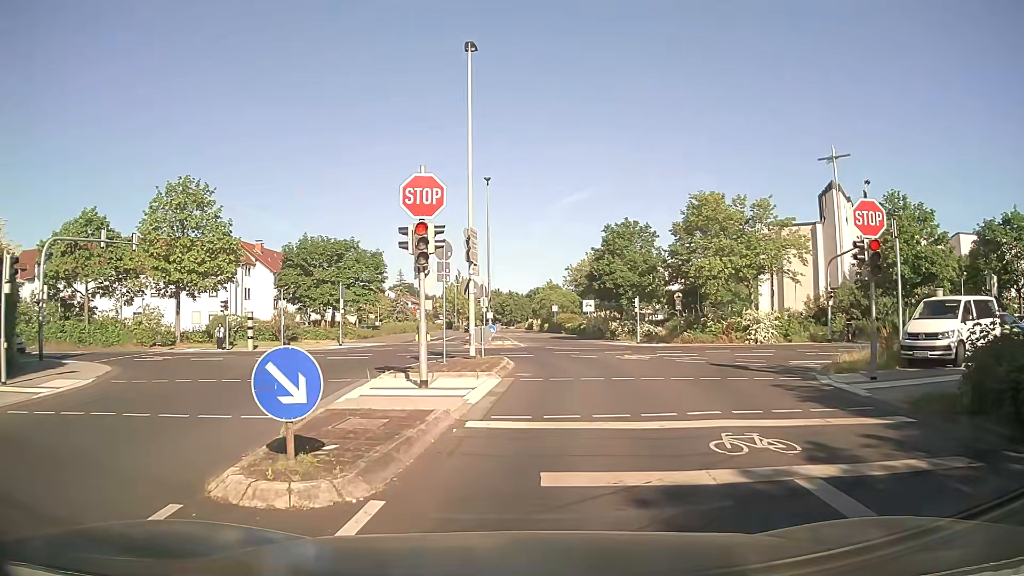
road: residential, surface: asphalt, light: Day
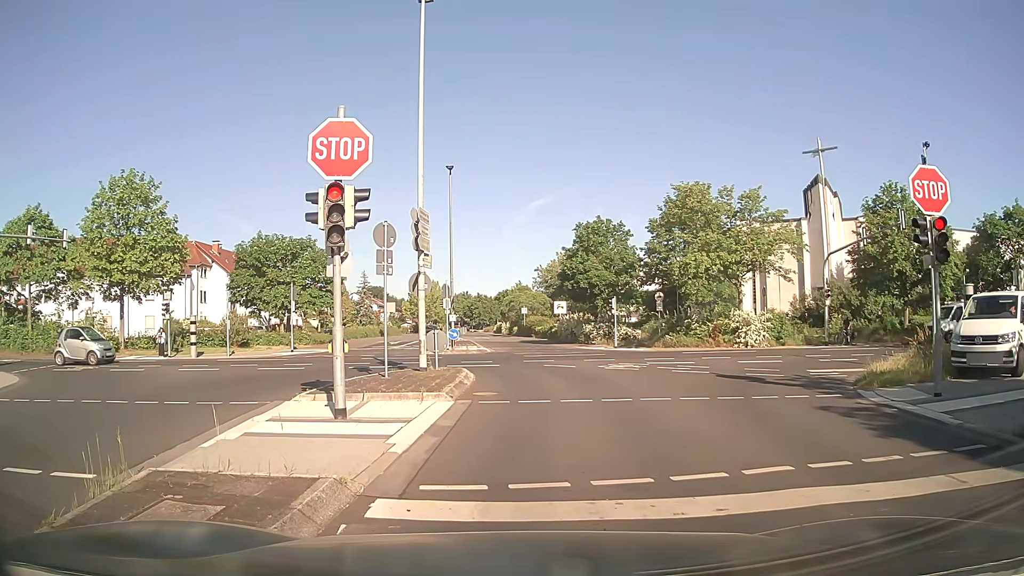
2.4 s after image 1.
(+0.1, +3.6) m; +2°
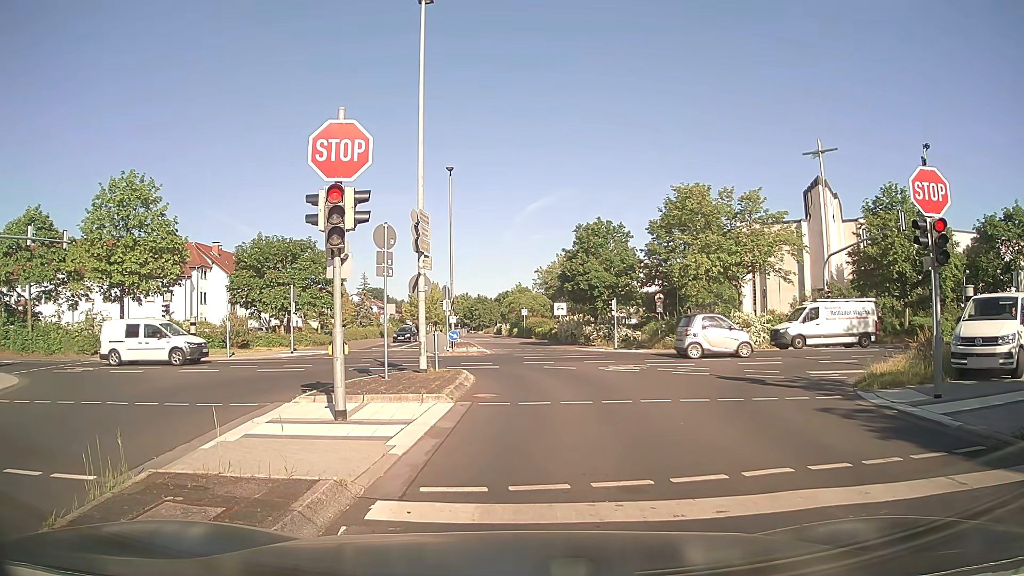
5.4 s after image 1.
(0.0, +0.1) m; 0°
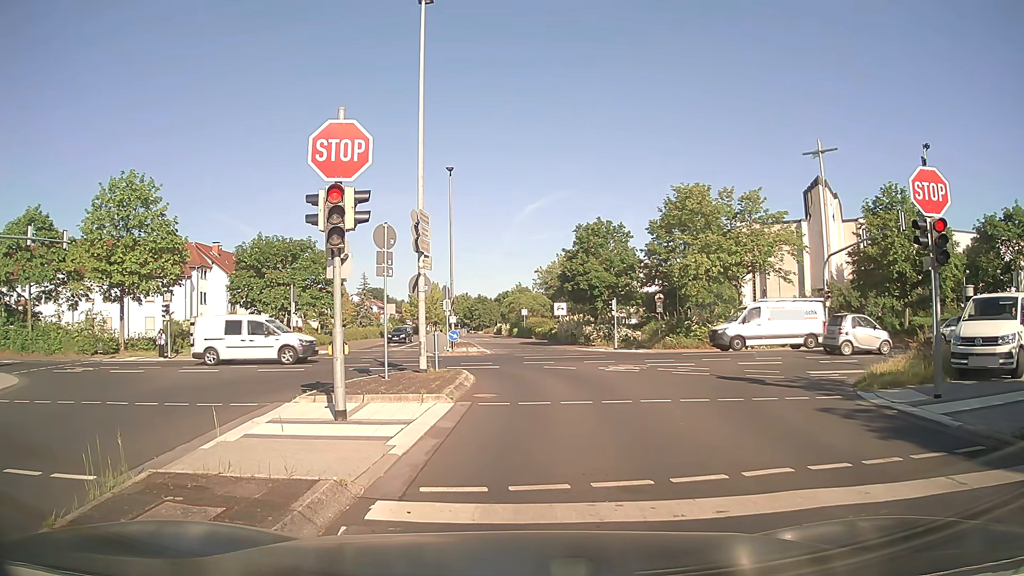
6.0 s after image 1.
(0.0, 0.0) m; 0°
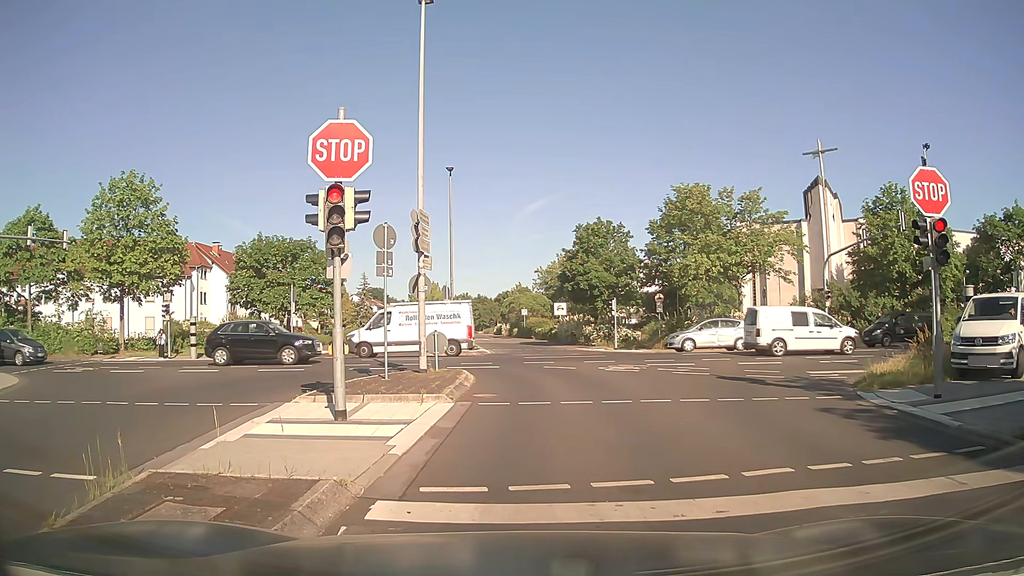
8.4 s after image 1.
(0.0, 0.0) m; 0°
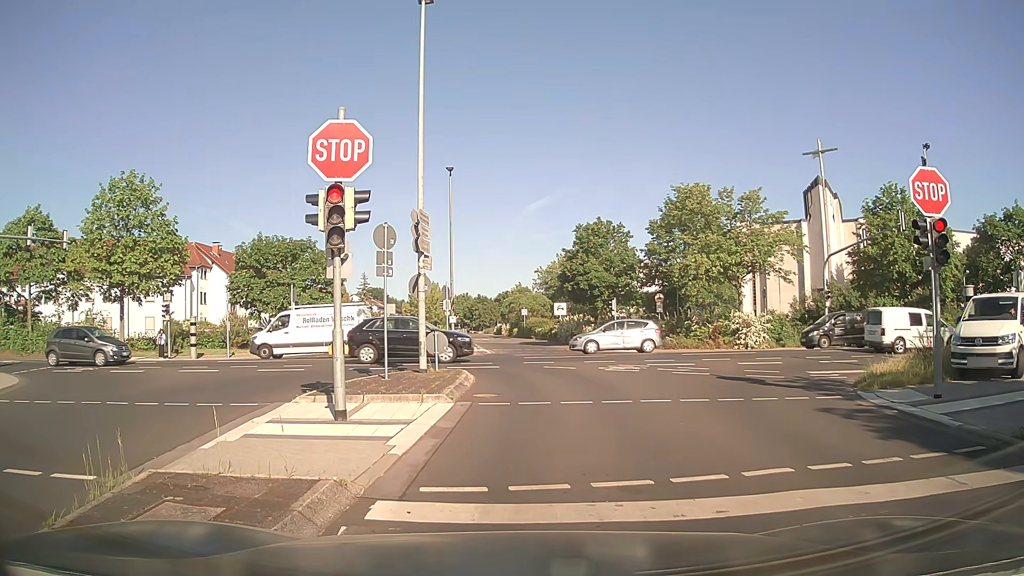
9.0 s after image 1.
(0.0, 0.0) m; 0°
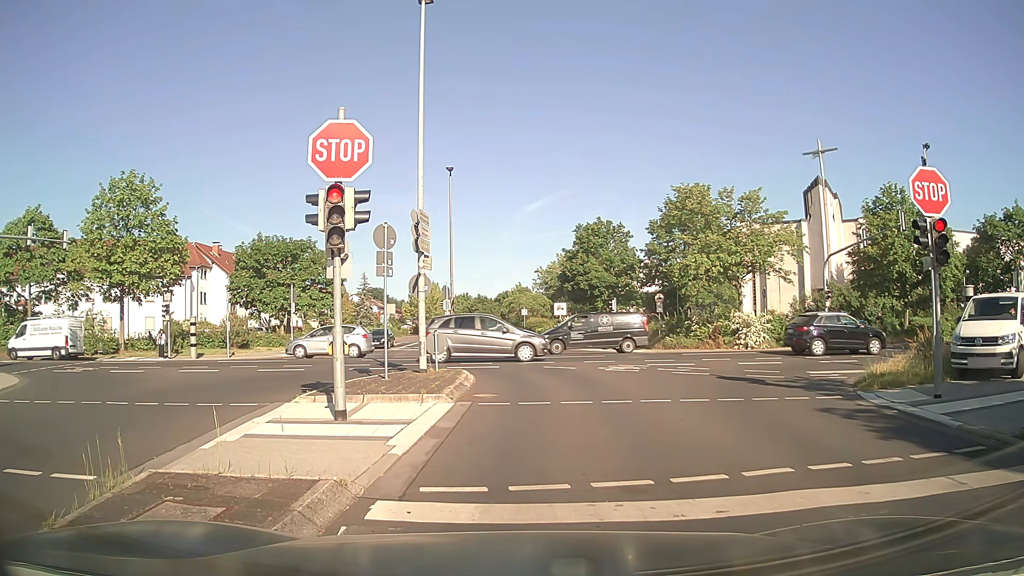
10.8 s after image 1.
(0.0, 0.0) m; 0°
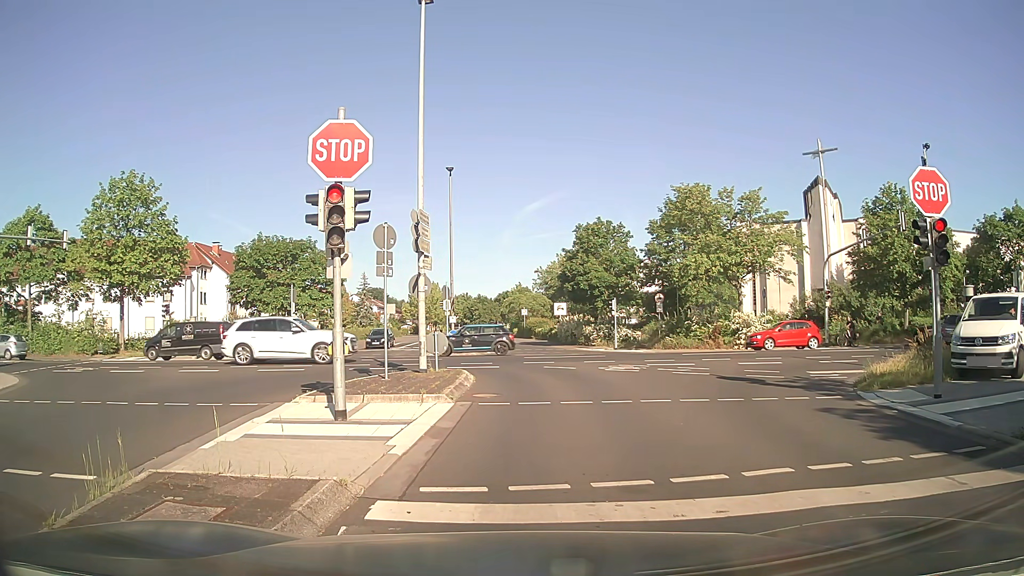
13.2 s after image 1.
(0.0, 0.0) m; 0°
(0, +10) (0, +20) (-5, +28) (-14, +32) (-24, +33) (-34, +33) (-44, +32) (-54, +32) (-64, +31) (-74, +30) m
